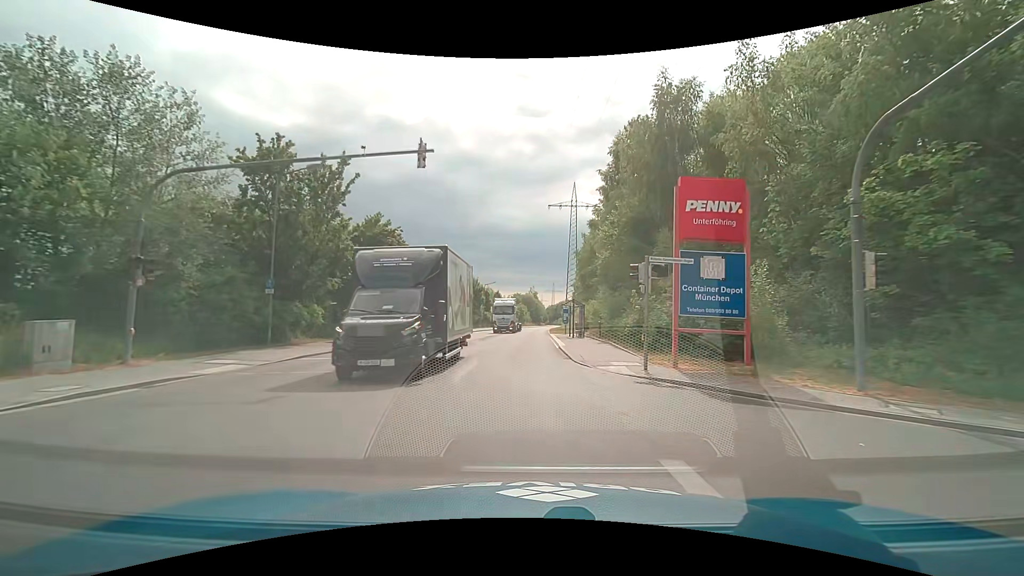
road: tertiary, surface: asphalt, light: Day
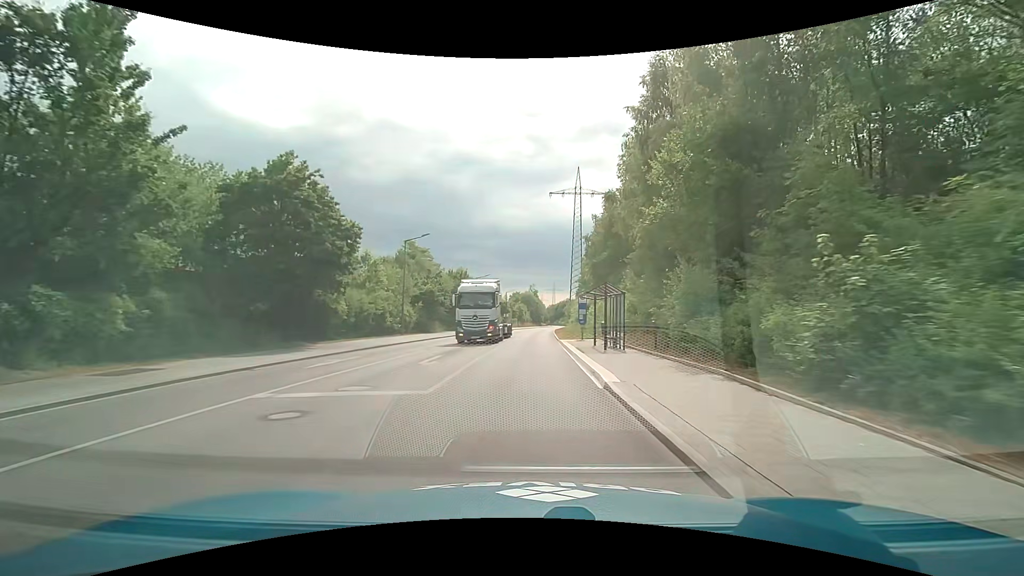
(0.0, +15.0) m; 0°
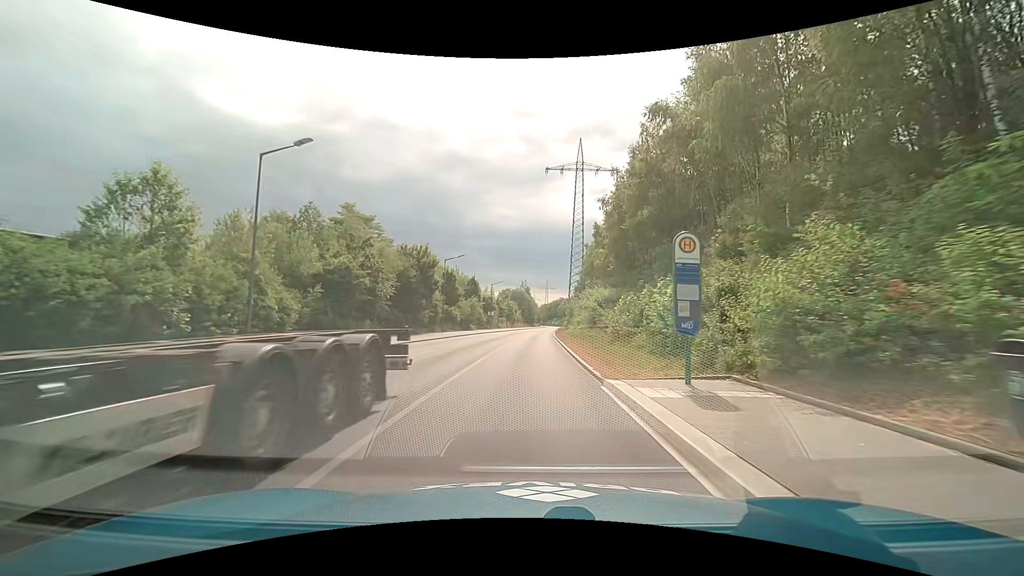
(+0.3, +22.7) m; +2°
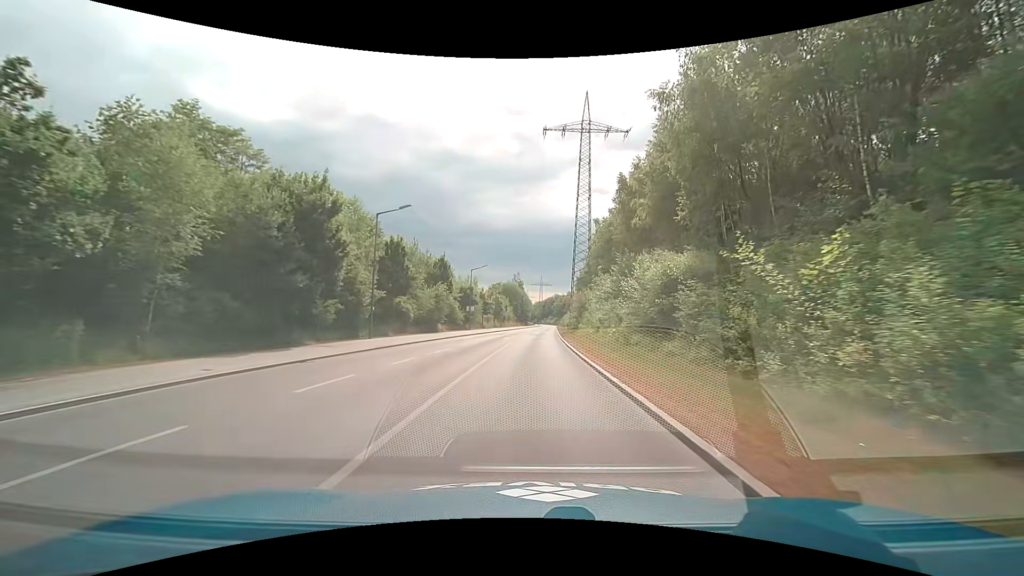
(0.0, +23.2) m; 0°
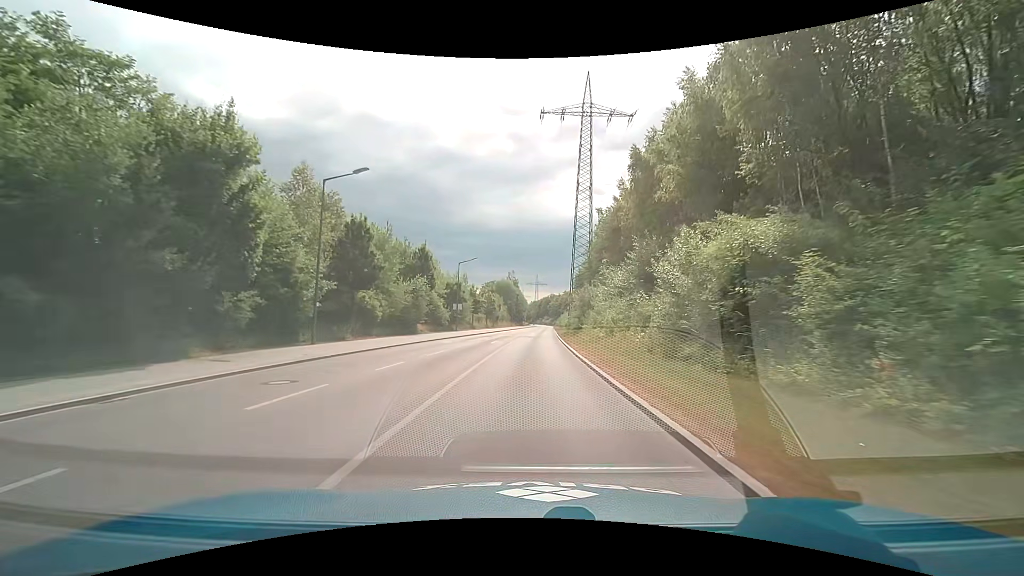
(+0.1, +7.8) m; +1°
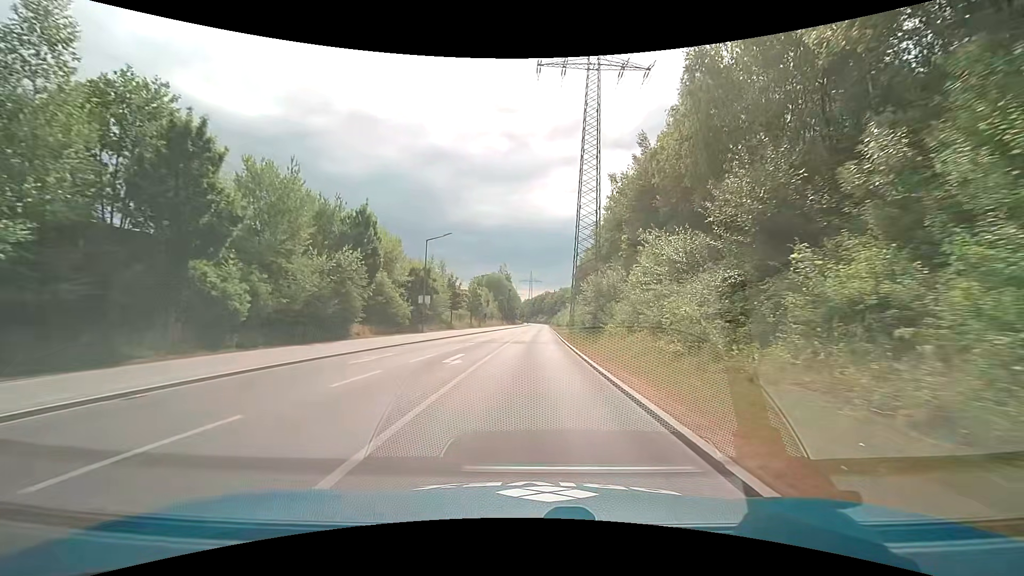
(+0.1, +15.7) m; +1°
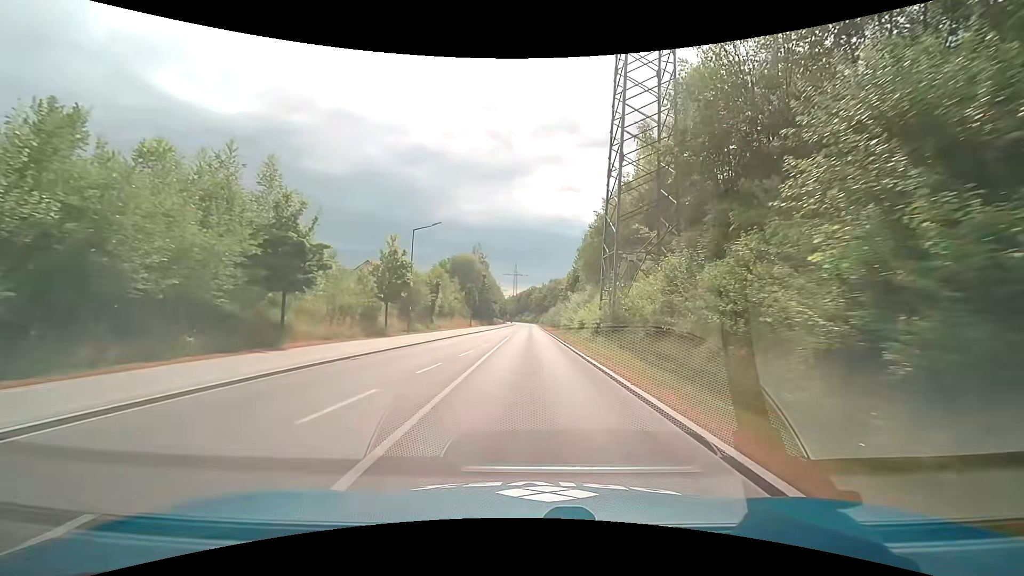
(+0.5, +39.4) m; +2°
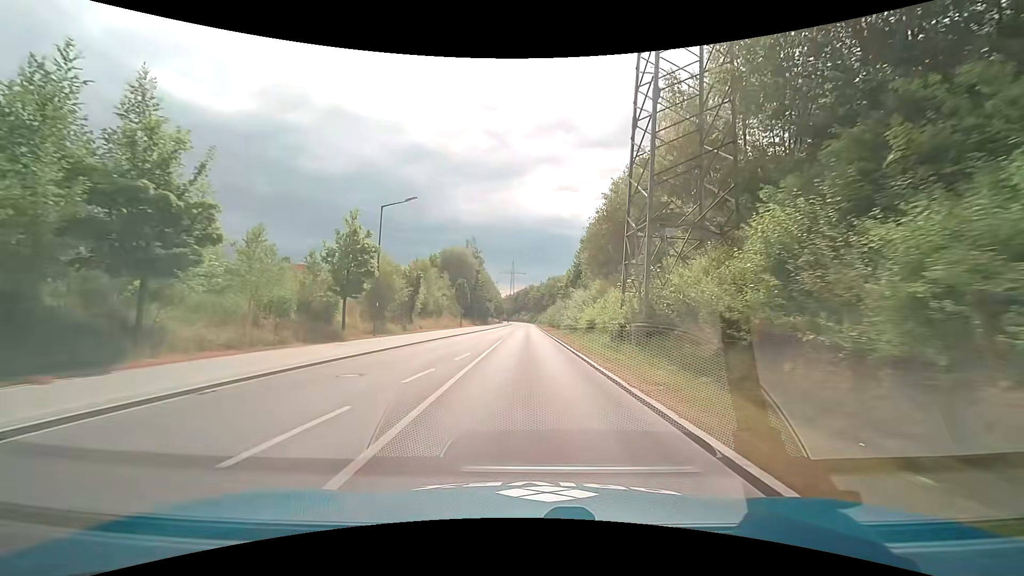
(0.0, +7.9) m; 0°
(0, +10) (0, +20) (0, +30) (0, +40) (0, +50) (0, +60) (0, +70) (0, +80) (0, +90) (+1, +100) m
